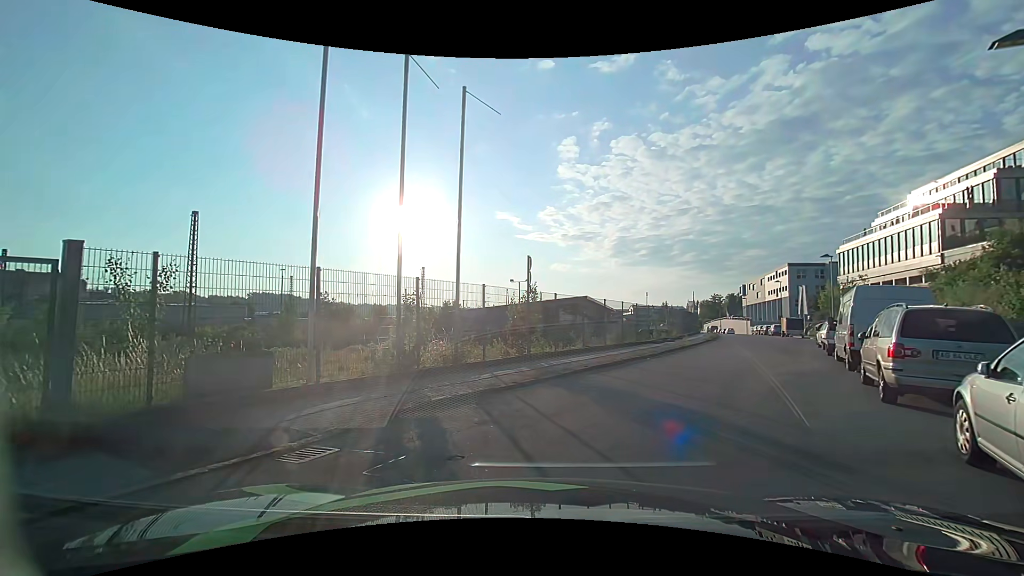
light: Day
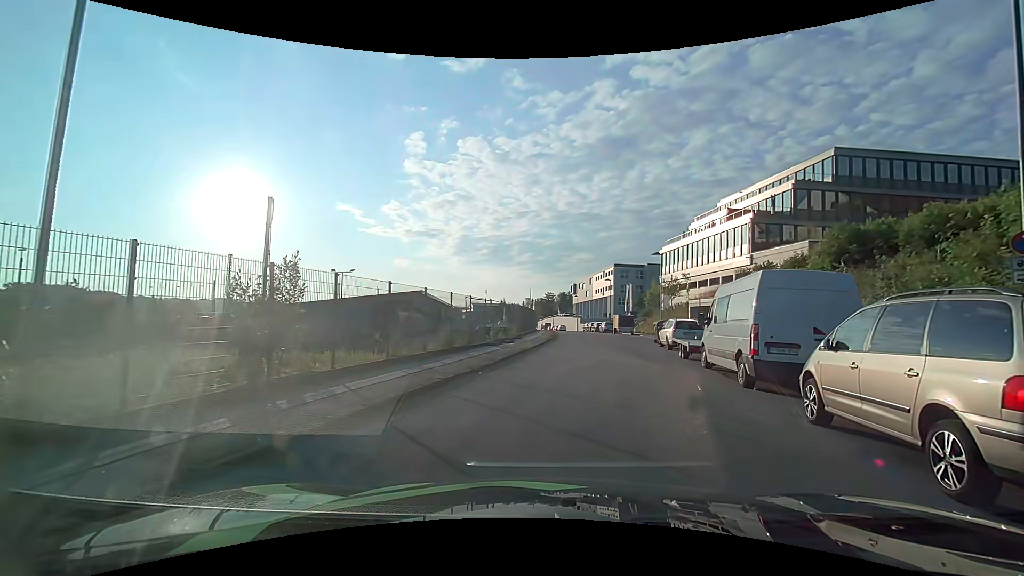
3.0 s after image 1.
(+0.9, +6.3) m; +19°
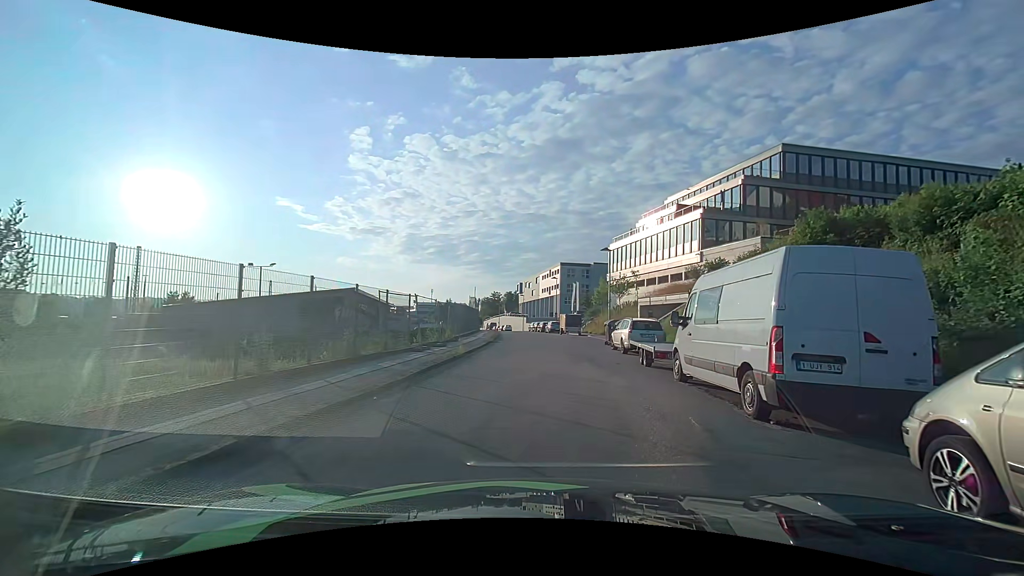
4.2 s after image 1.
(+0.2, +3.8) m; +6°
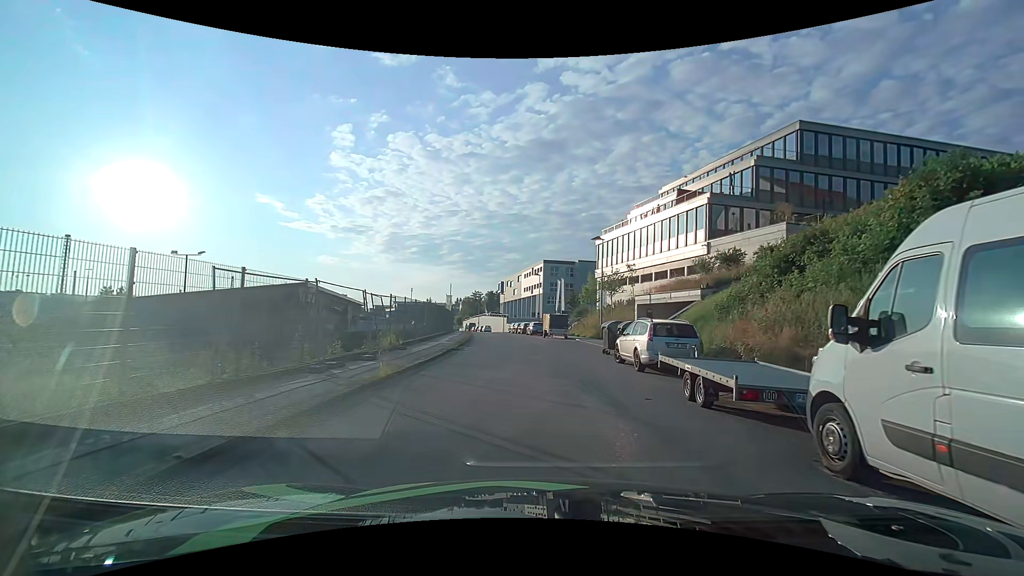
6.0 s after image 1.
(0.0, +7.0) m; +1°
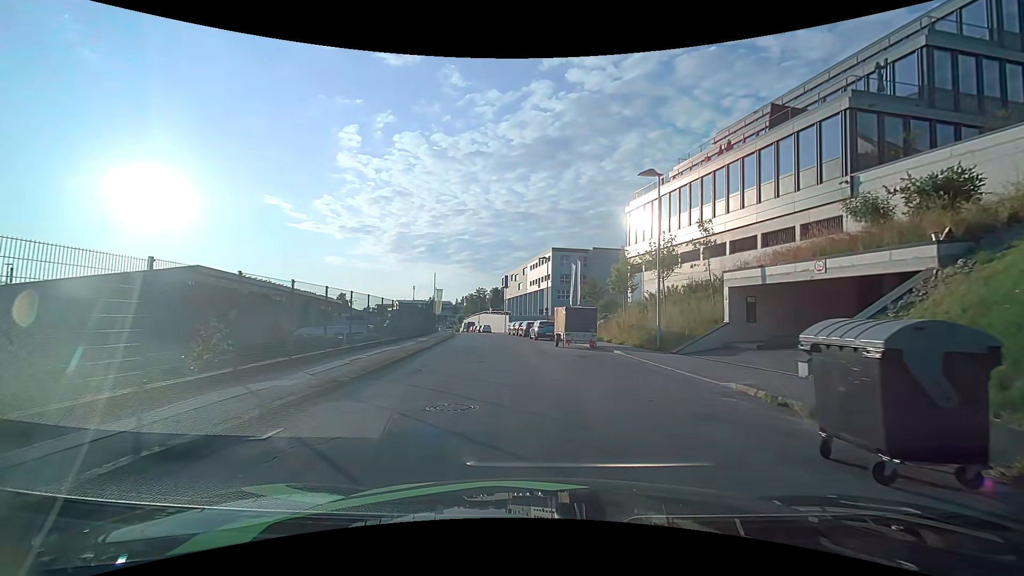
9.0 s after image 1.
(+0.3, +17.1) m; 0°
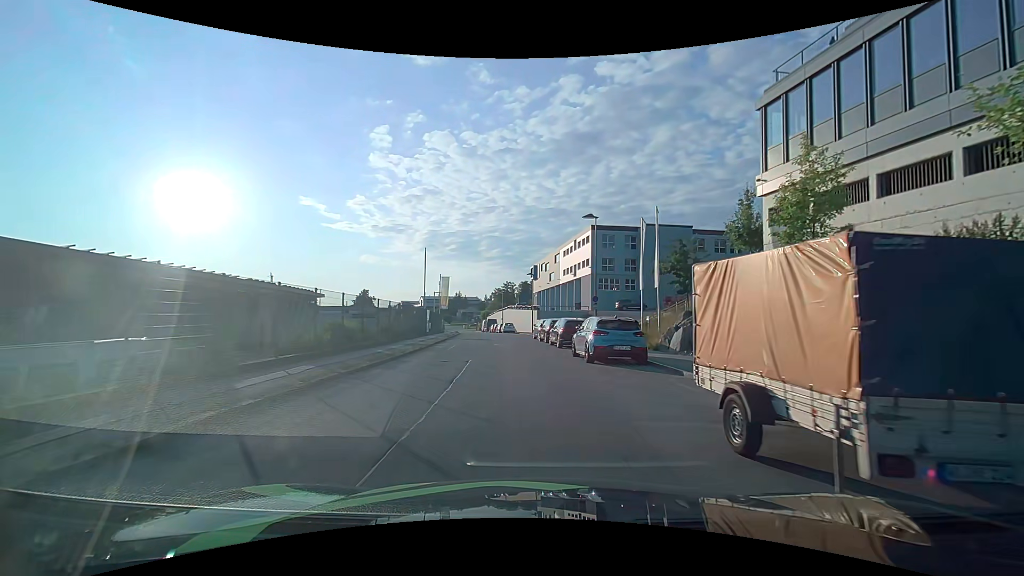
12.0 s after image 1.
(-0.7, +20.4) m; -4°
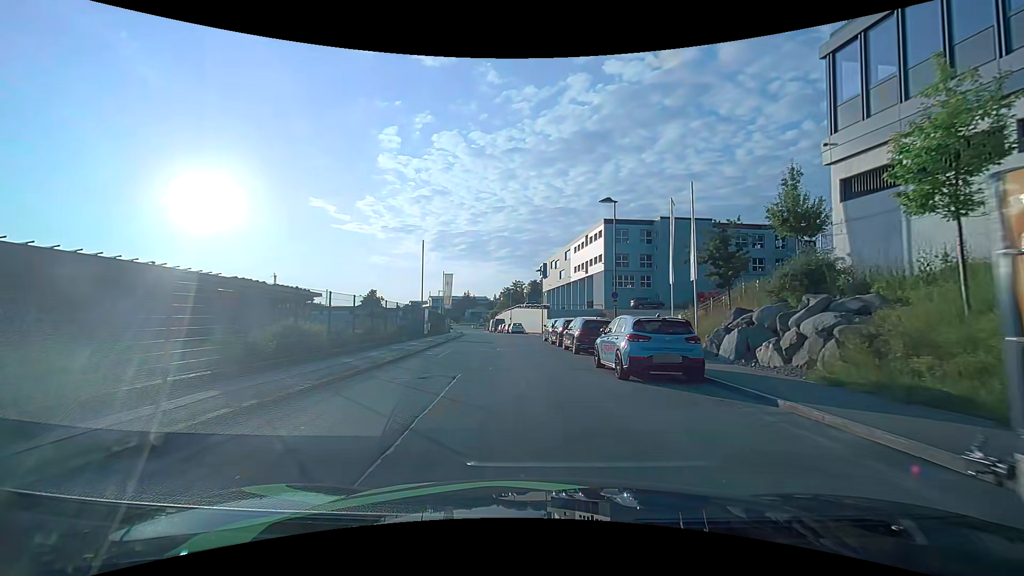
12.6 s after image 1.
(0.0, +4.3) m; -1°
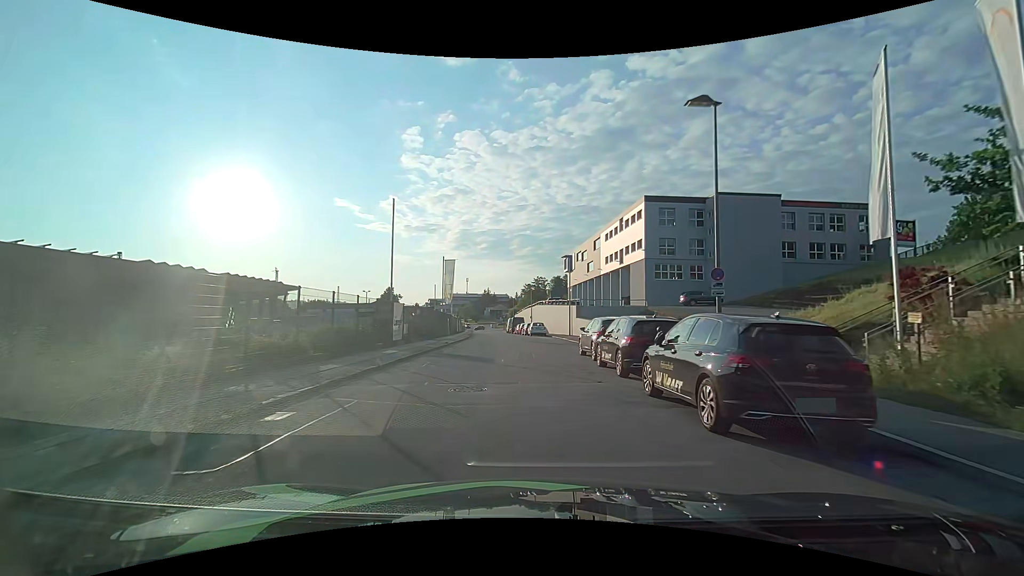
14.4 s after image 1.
(-0.2, +13.3) m; -2°
(0, +10) (-1, +20) (-1, +30) (-2, +40) (-3, +50) (-4, +60) (-6, +70) (-7, +80) (-8, +90) (-9, +100) m
